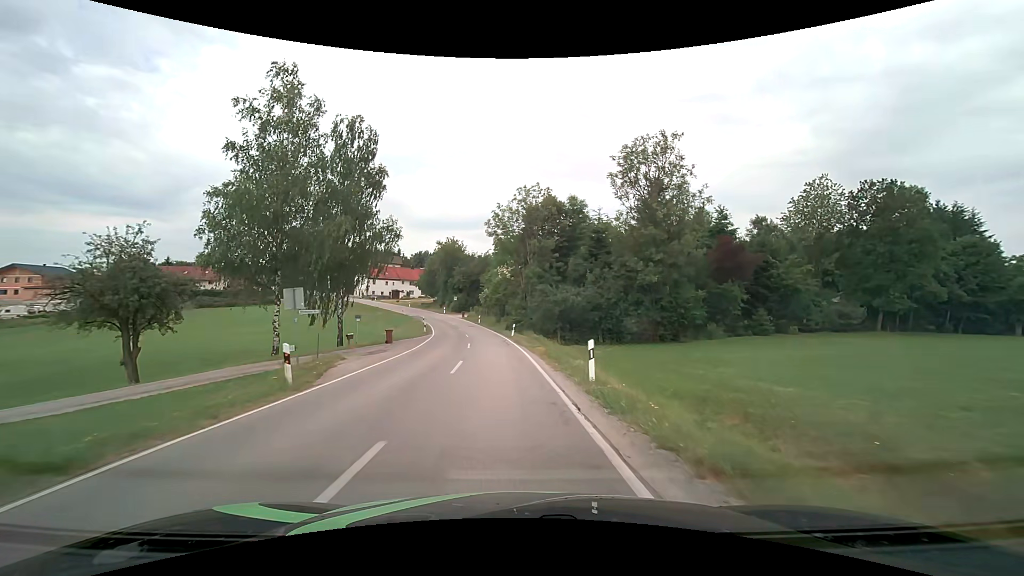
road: secondary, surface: asphalt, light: Day
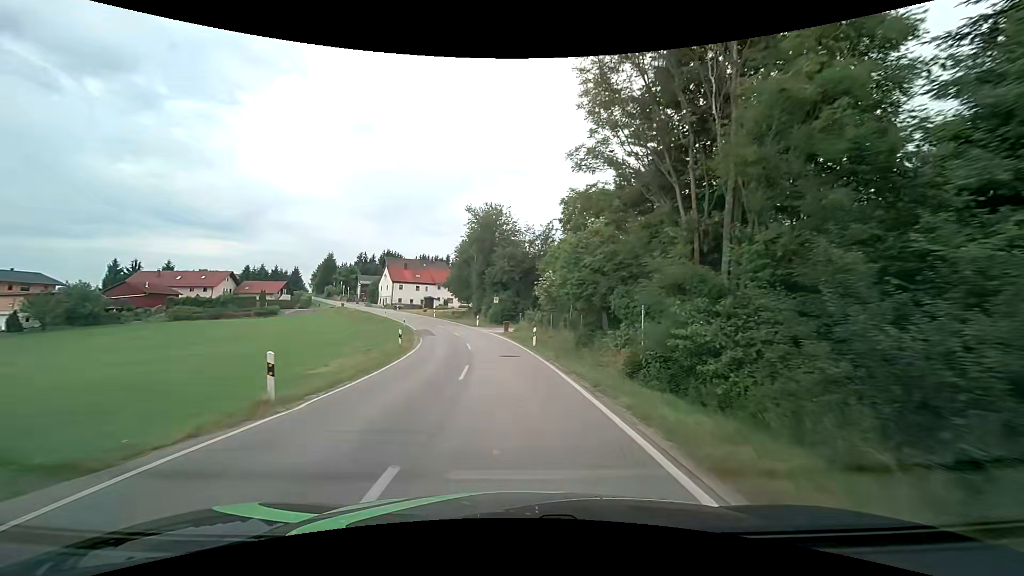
(-2.4, +36.5) m; -7°
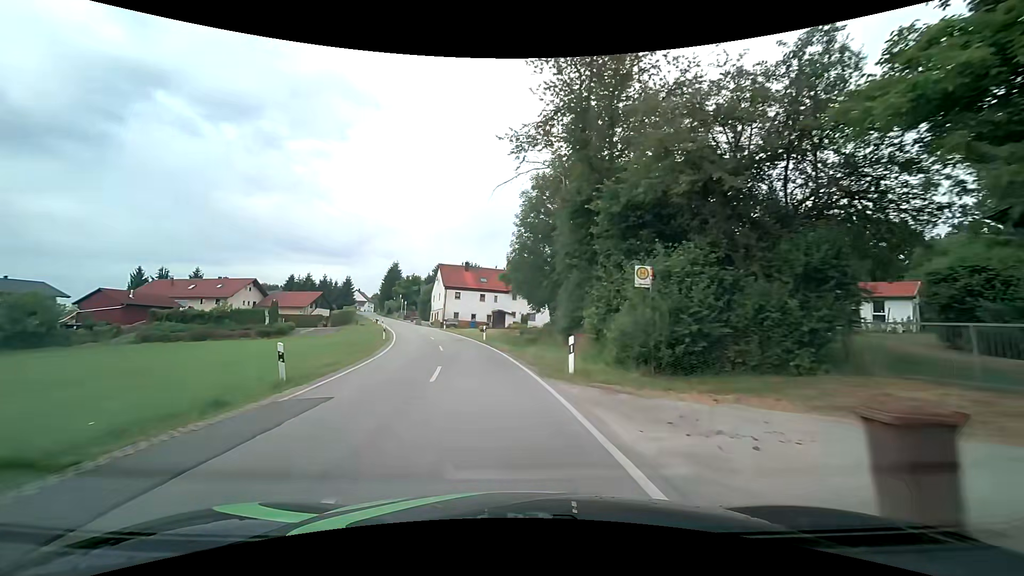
(-2.7, +36.6) m; -11°
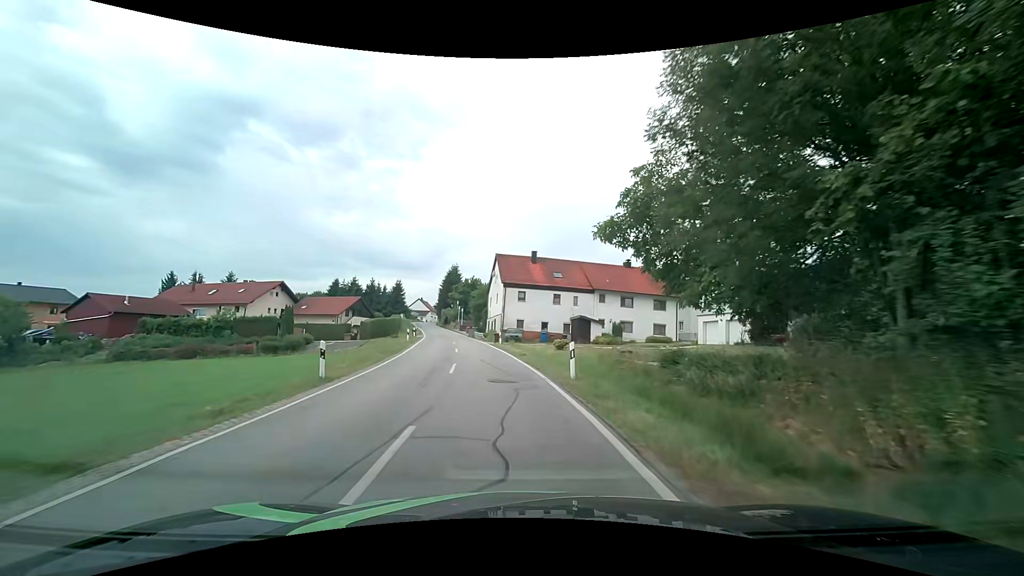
(-1.7, +20.9) m; -8°
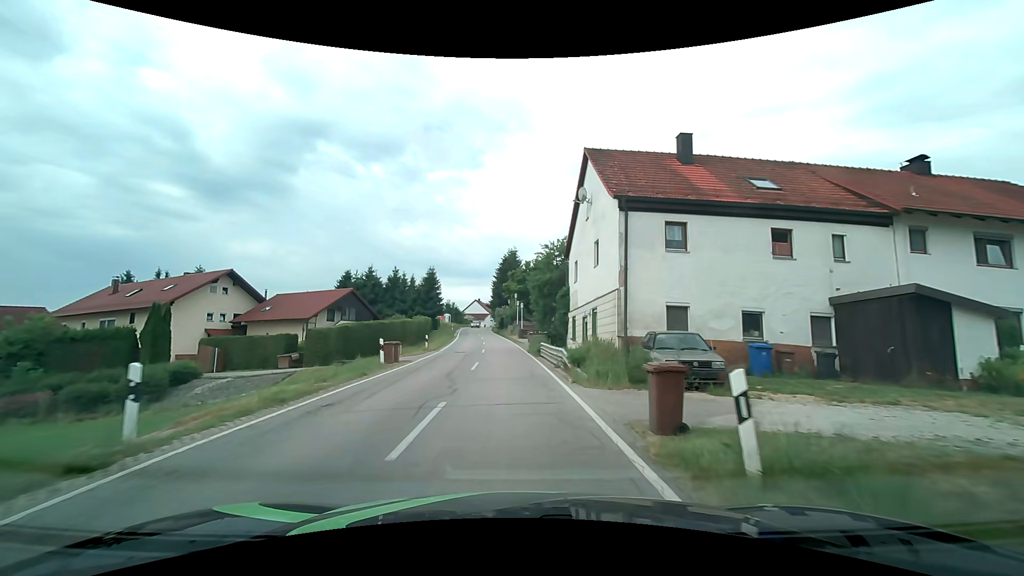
(-2.6, +33.1) m; -8°
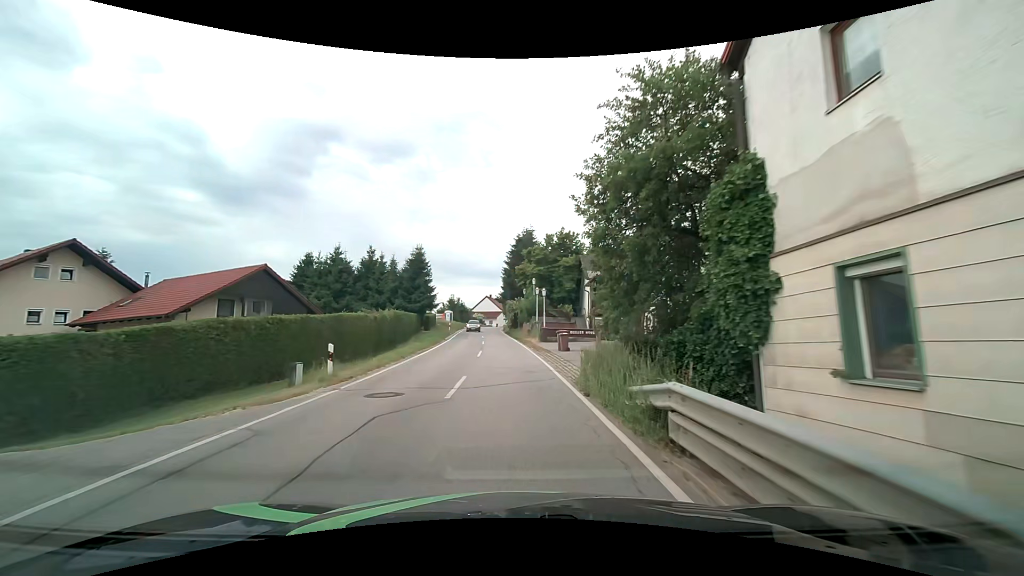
(-0.4, +19.6) m; -4°
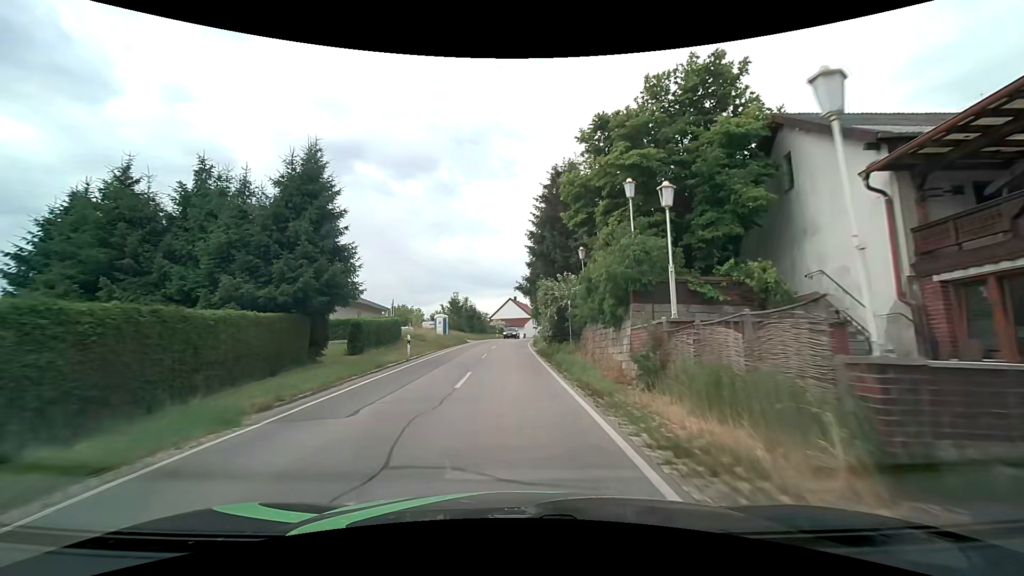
(+0.1, +33.5) m; -2°
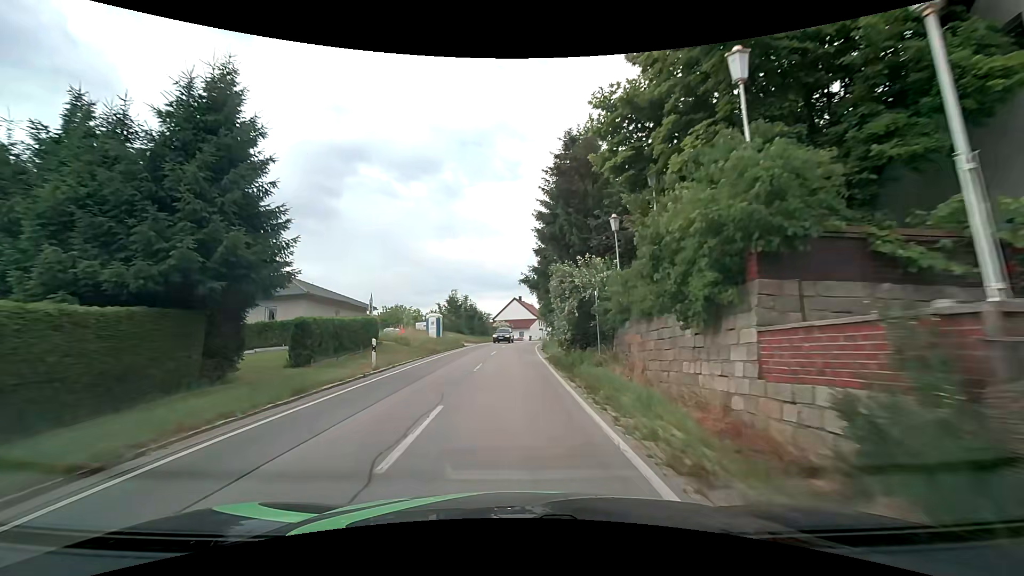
(0.0, +6.9) m; 0°
(0, +10) (0, +20) (0, +30) (0, +40) (+1, +50) (+2, +60) (+3, +70) (+5, +80) (+7, +89) (+9, +99) m
